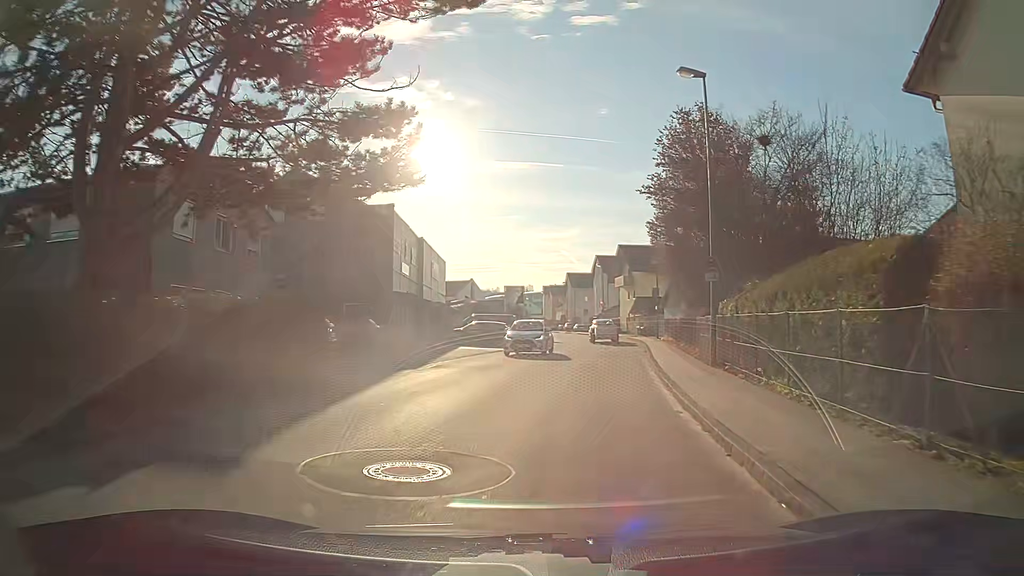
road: unclassified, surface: asphalt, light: Day
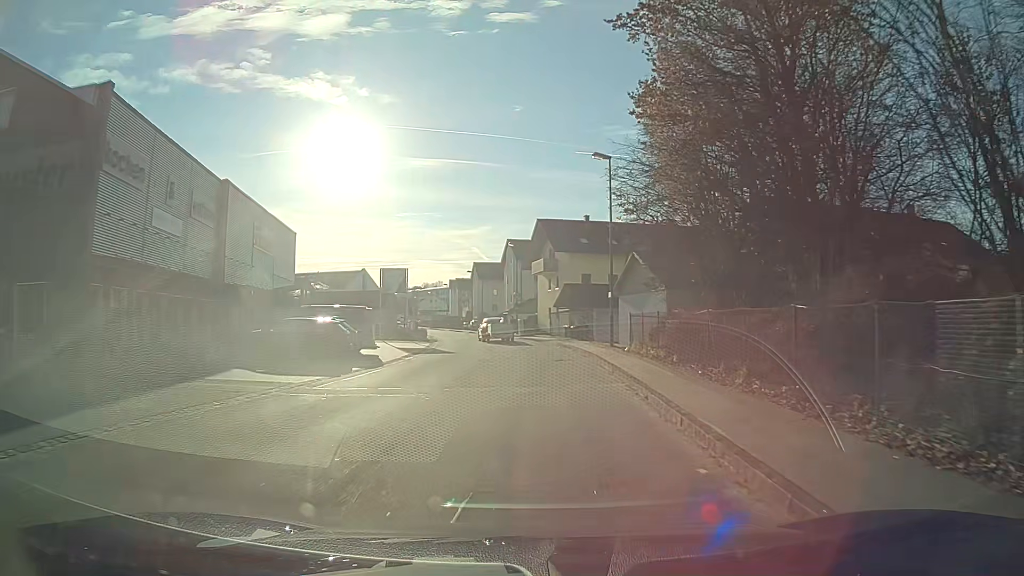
(+1.5, +19.5) m; +7°
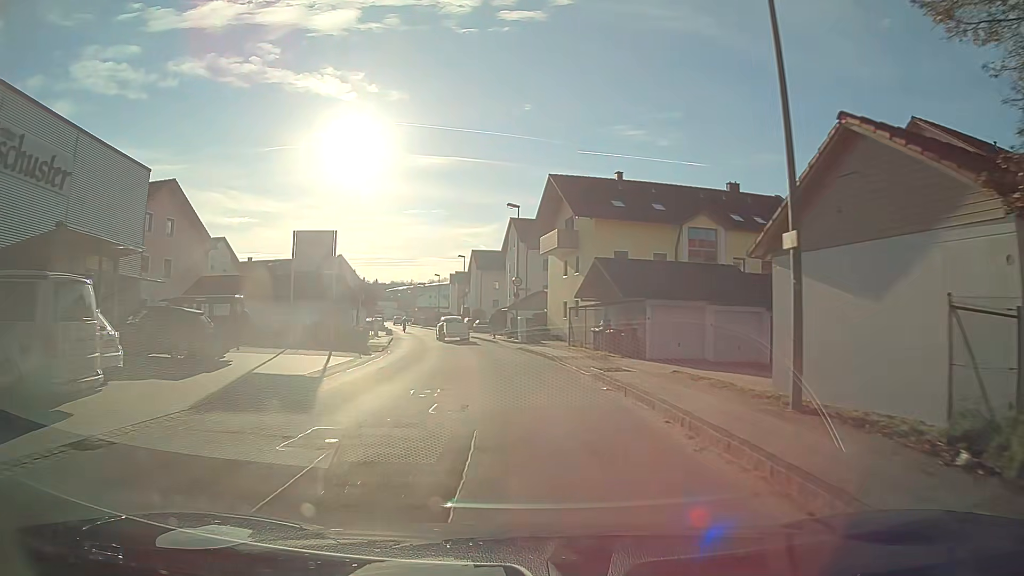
(-0.3, +19.9) m; -2°
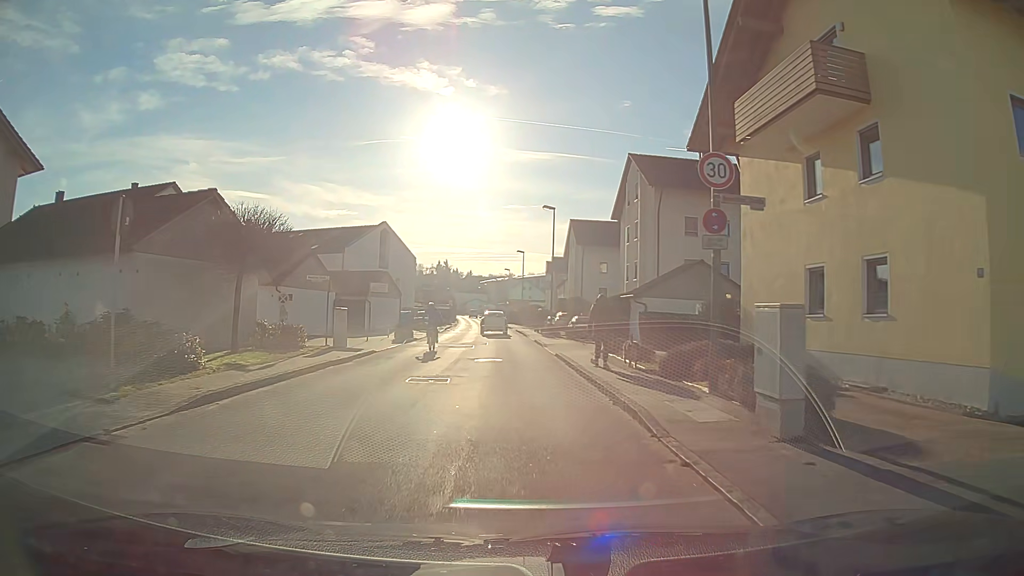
(-2.1, +29.7) m; -9°
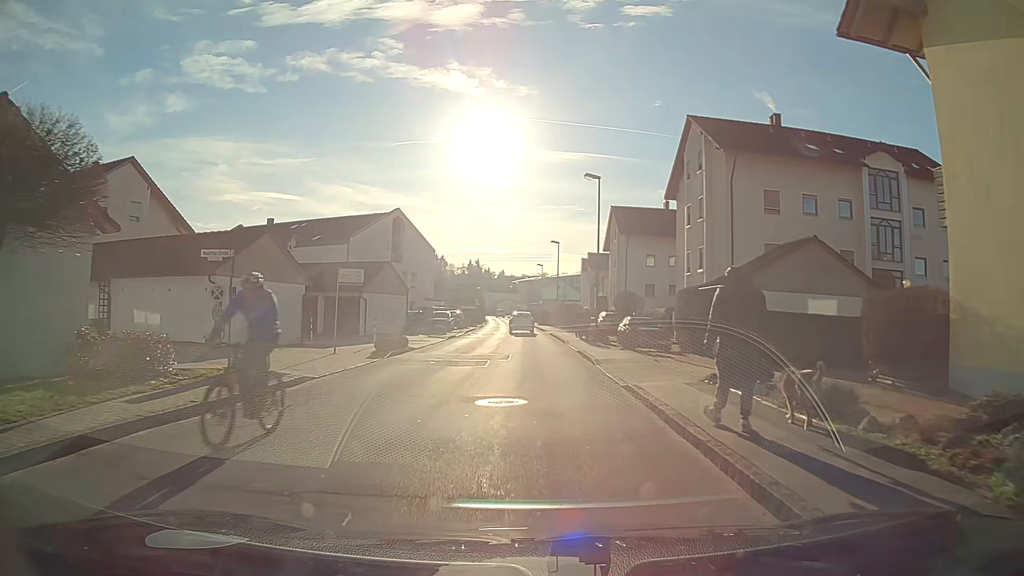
(-0.3, +9.8) m; -2°
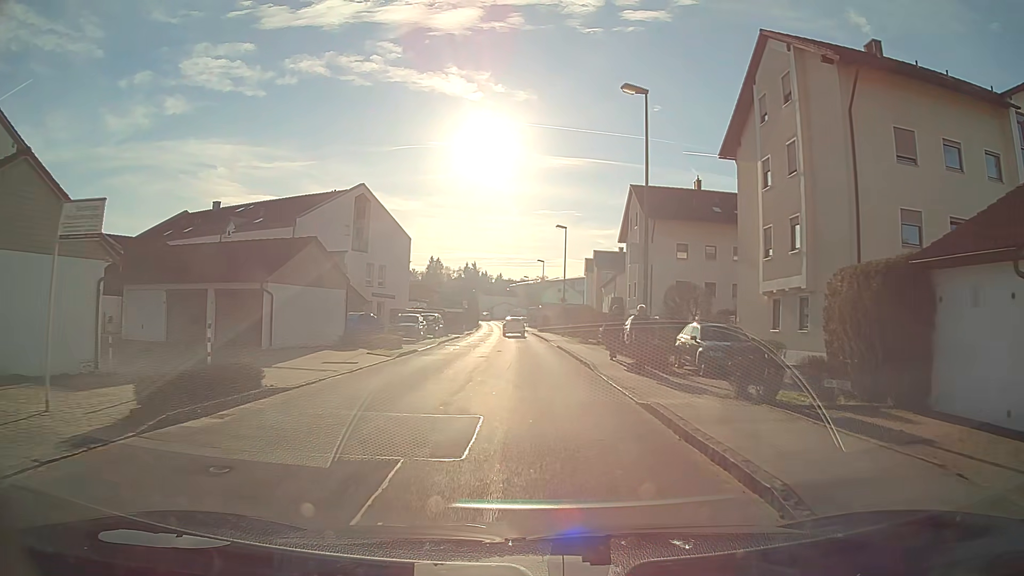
(0.0, +13.9) m; 0°
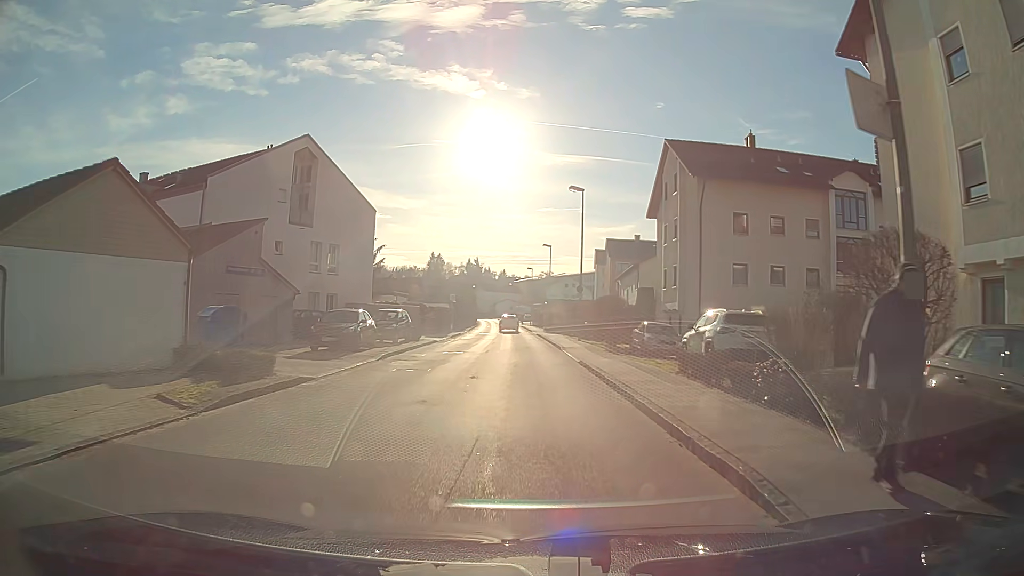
(0.0, +13.9) m; 0°
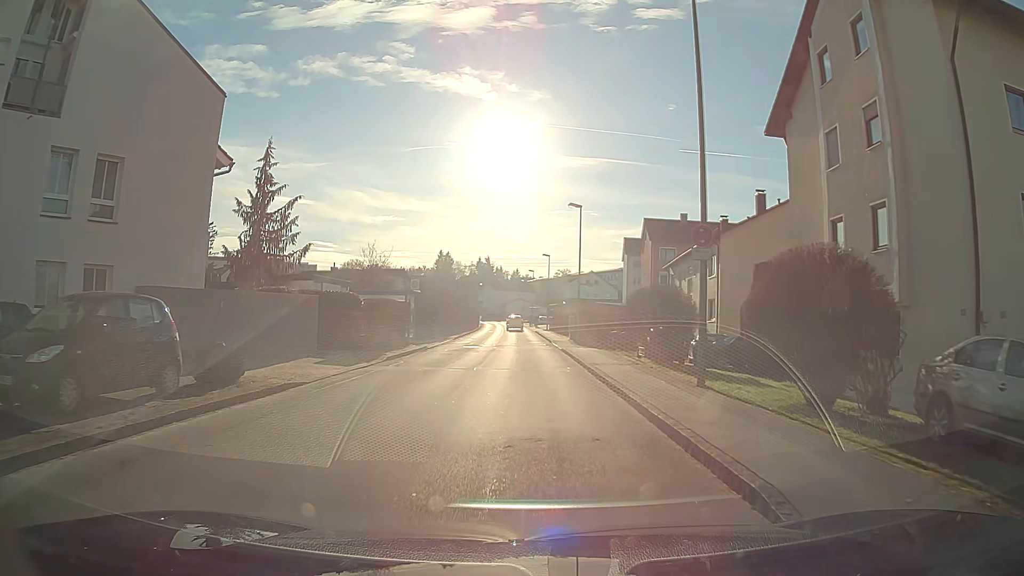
(-0.3, +23.5) m; -1°
(0, +10) (0, +20) (0, +30) (-1, +40) (-1, +50) (-1, +60) (-1, +70) (-2, +80) (-2, +90) (-3, +100) m
